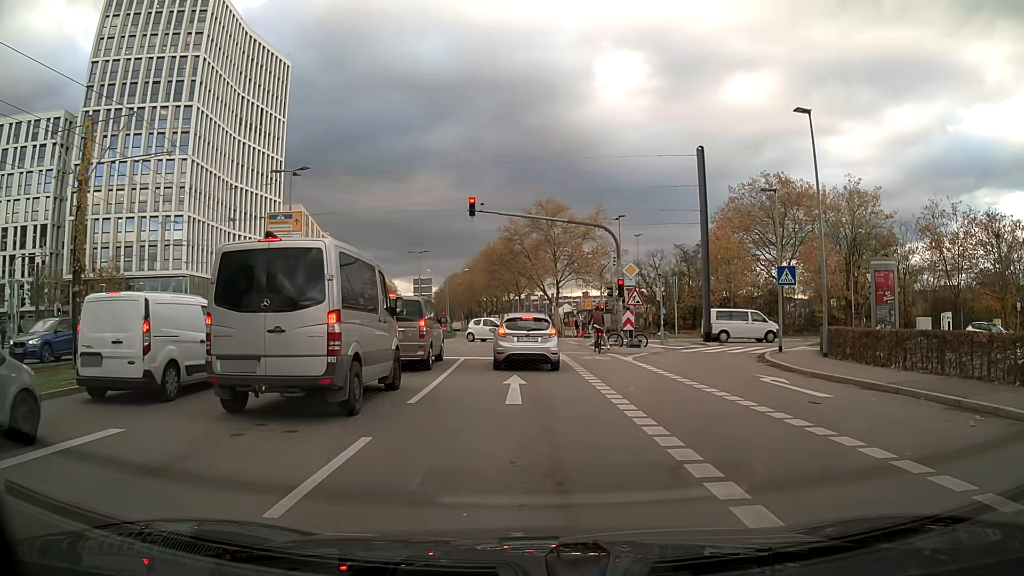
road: secondary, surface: asphalt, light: Day
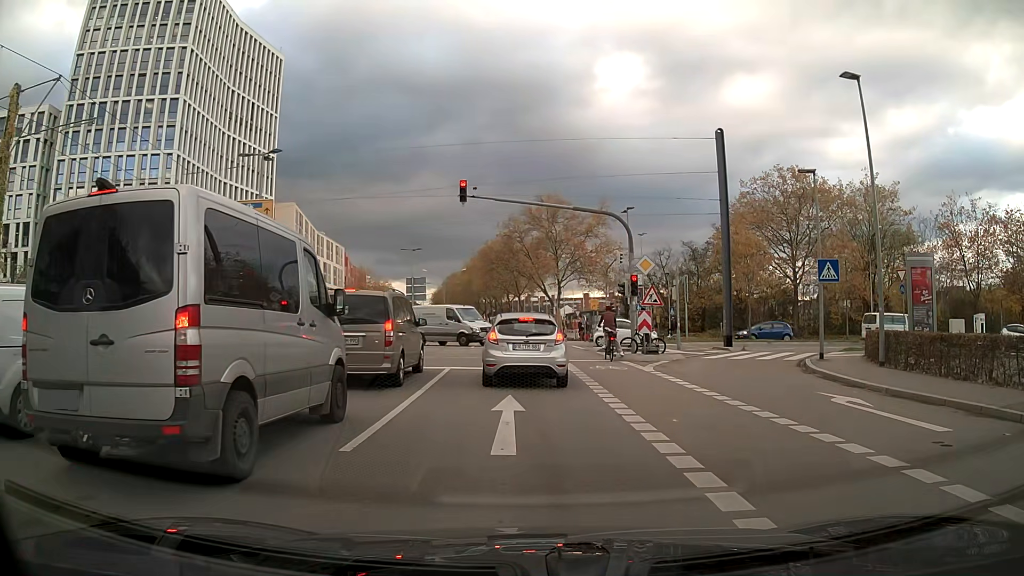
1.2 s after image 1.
(0.0, +3.8) m; 0°
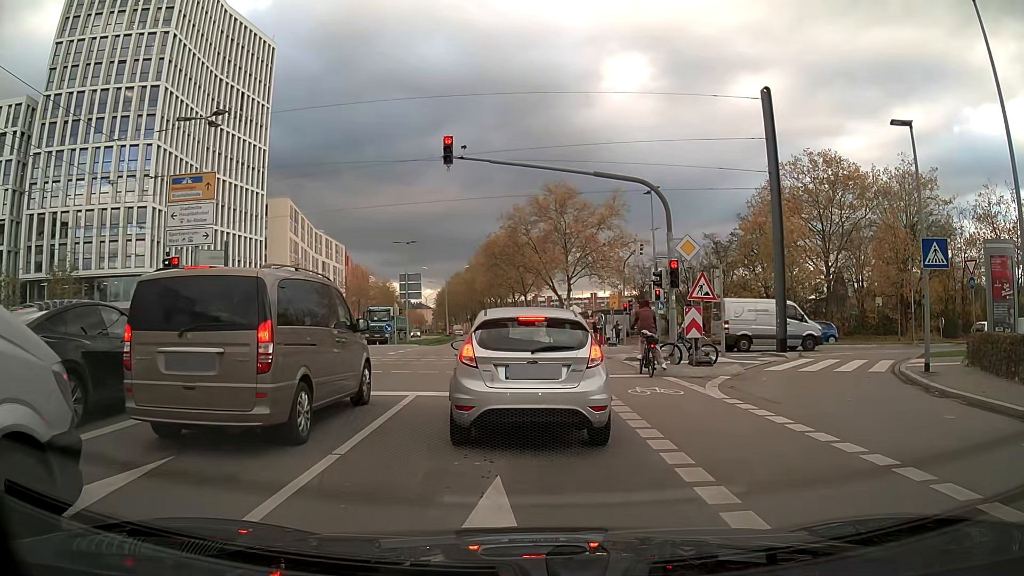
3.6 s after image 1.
(0.0, +6.1) m; 0°
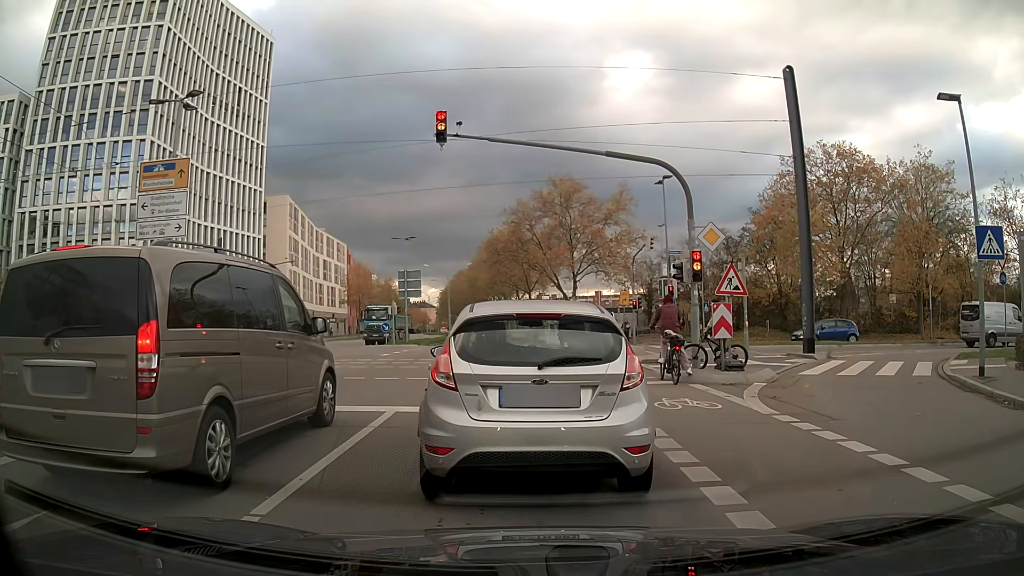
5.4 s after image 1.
(0.0, +2.1) m; 0°
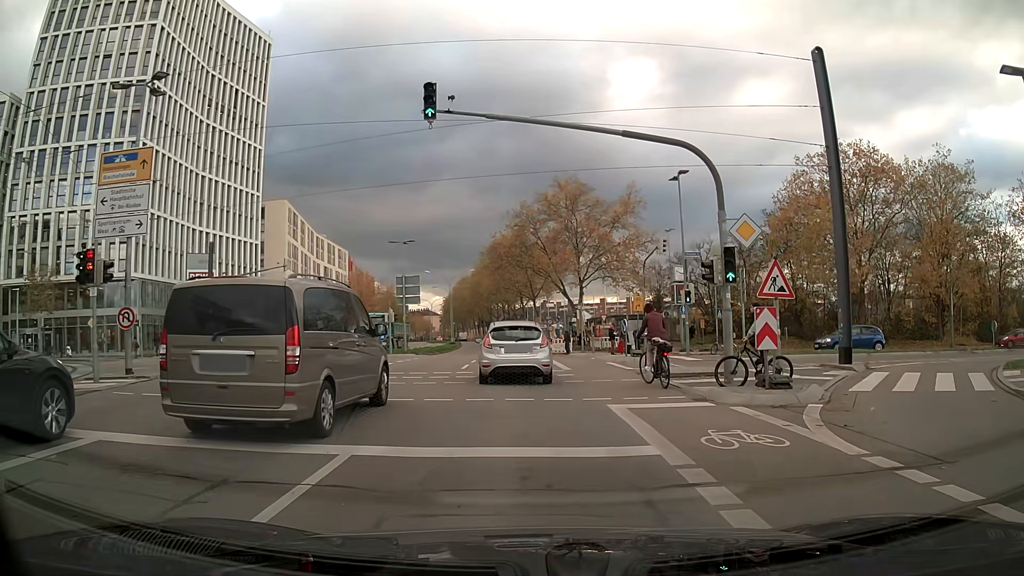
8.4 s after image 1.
(0.0, +2.8) m; -1°
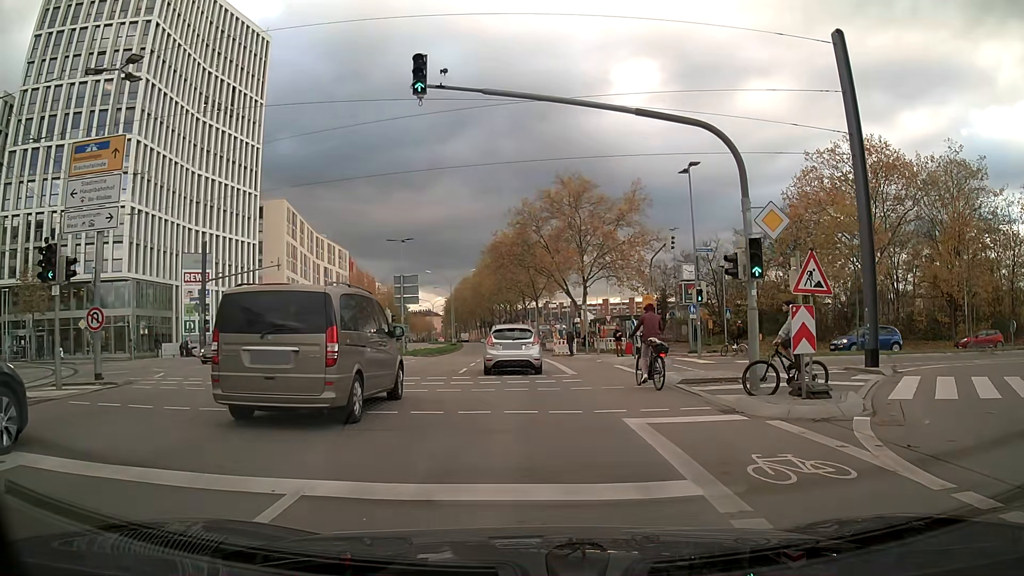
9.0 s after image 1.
(0.0, +1.7) m; 0°
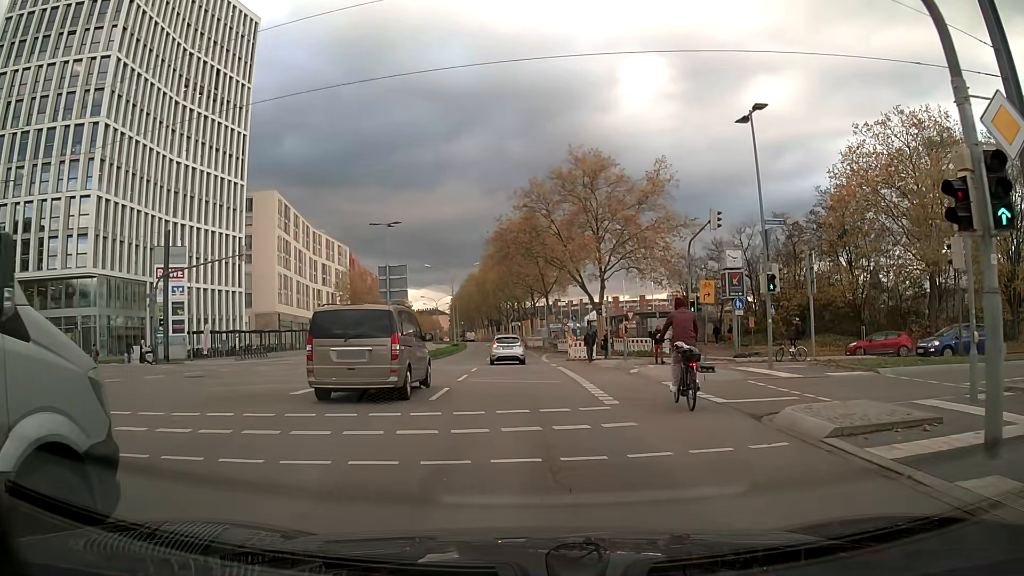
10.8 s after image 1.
(+0.1, +7.9) m; -1°
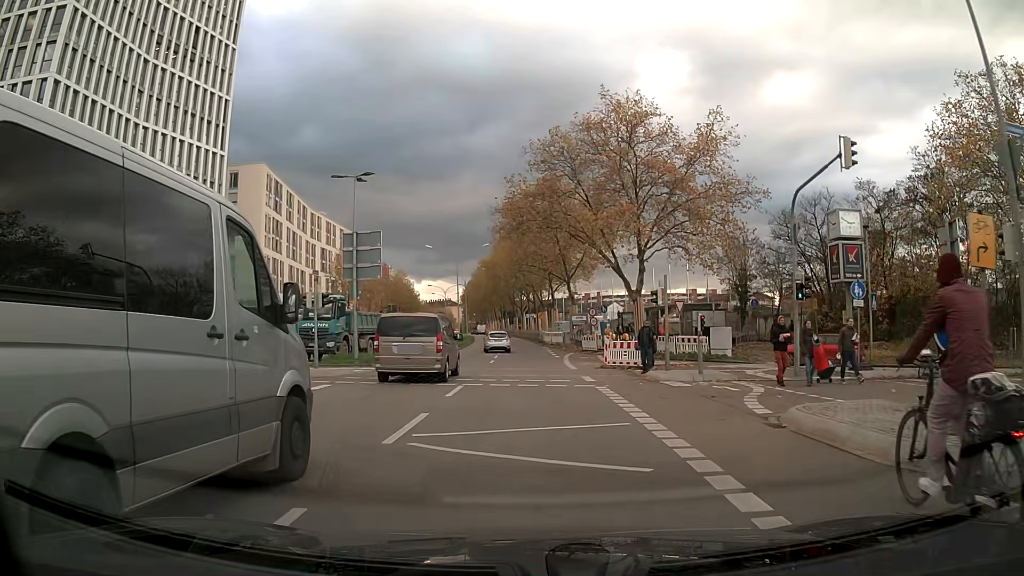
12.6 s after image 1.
(-0.2, +11.6) m; -1°
(0, +10) (0, +20) (0, +30) (0, +40) (0, +50) (-1, +60) (-1, +70) (-2, +80) (-3, +90) (-4, +100) m
